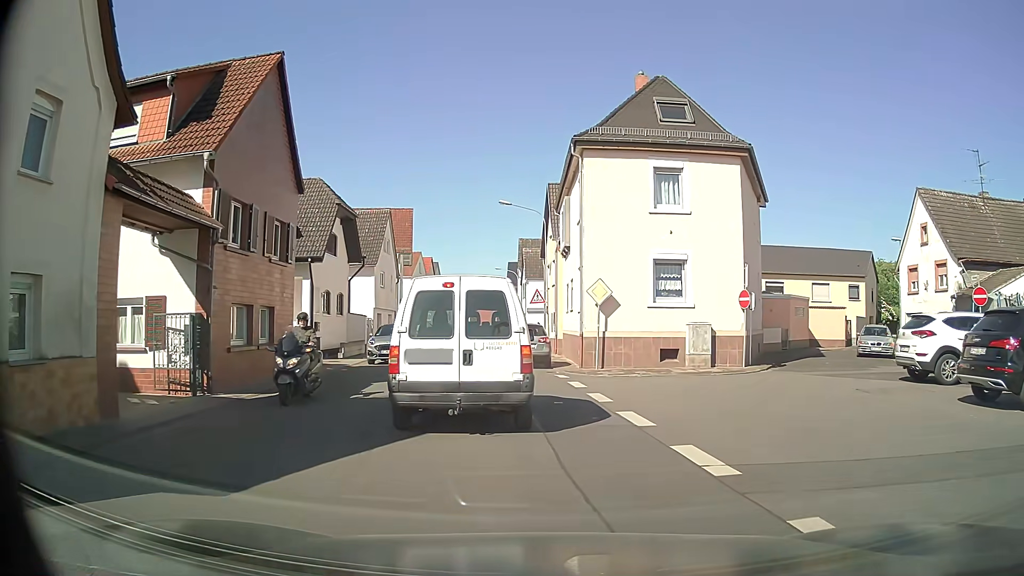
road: tertiary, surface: asphalt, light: Day
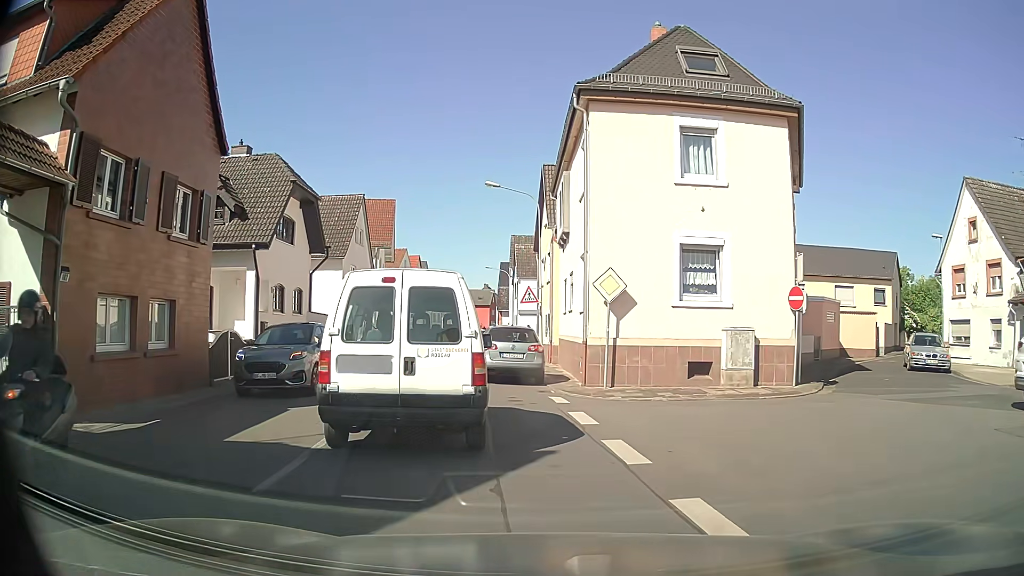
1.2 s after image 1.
(0.0, +5.0) m; +1°
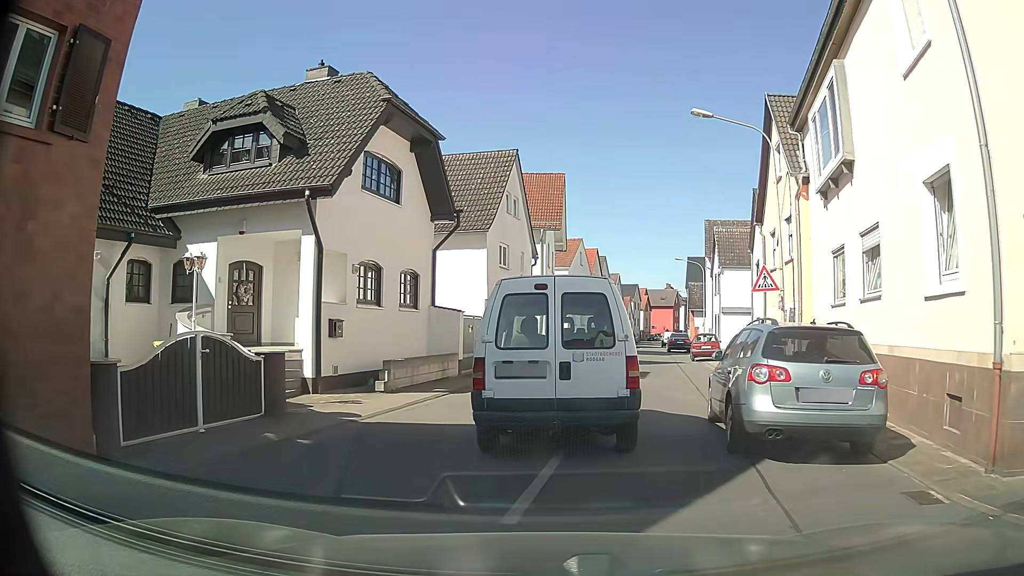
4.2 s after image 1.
(-1.5, +9.9) m; -15°
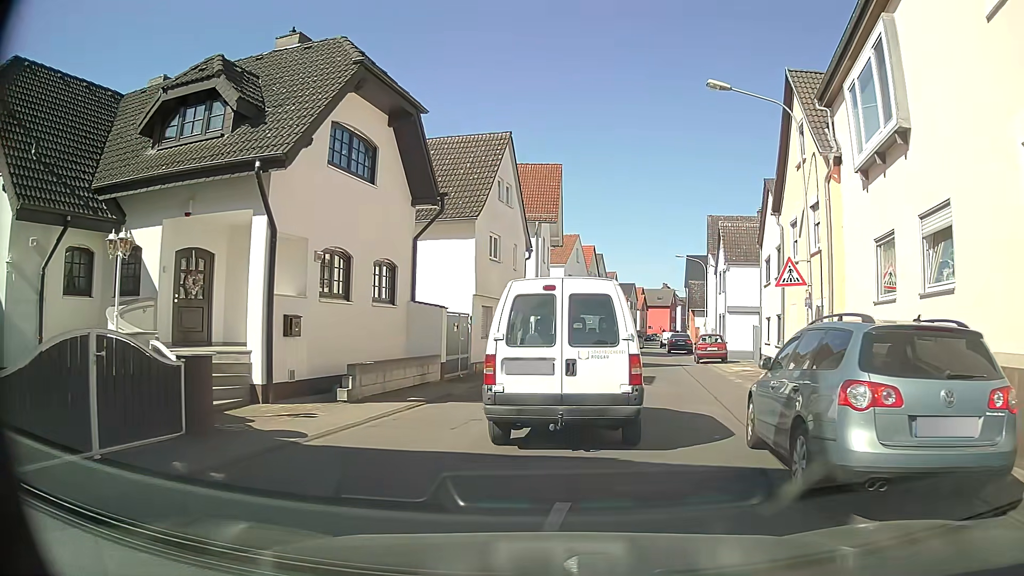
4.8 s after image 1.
(0.0, +2.5) m; 0°
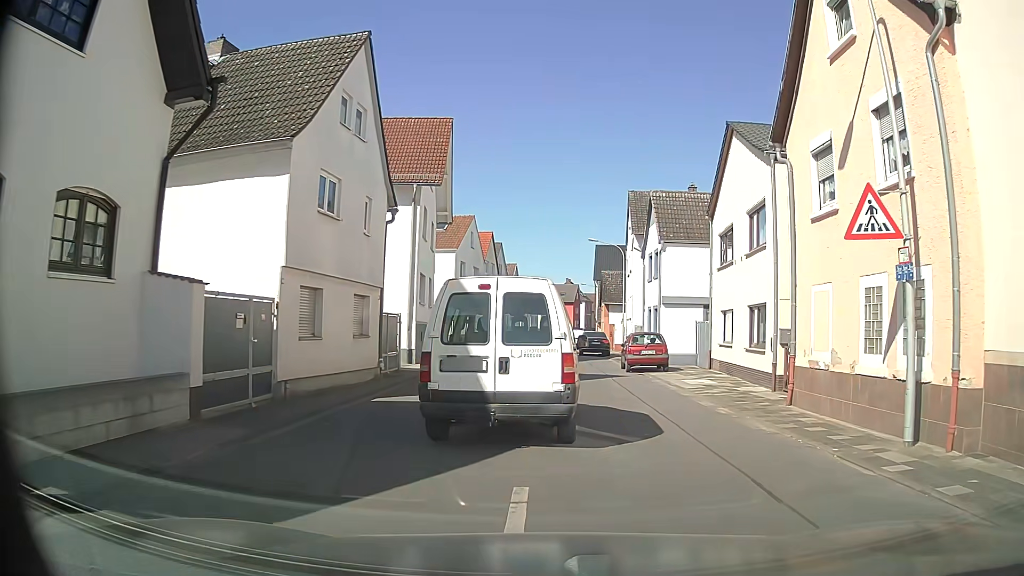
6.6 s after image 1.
(+0.7, +8.8) m; +10°
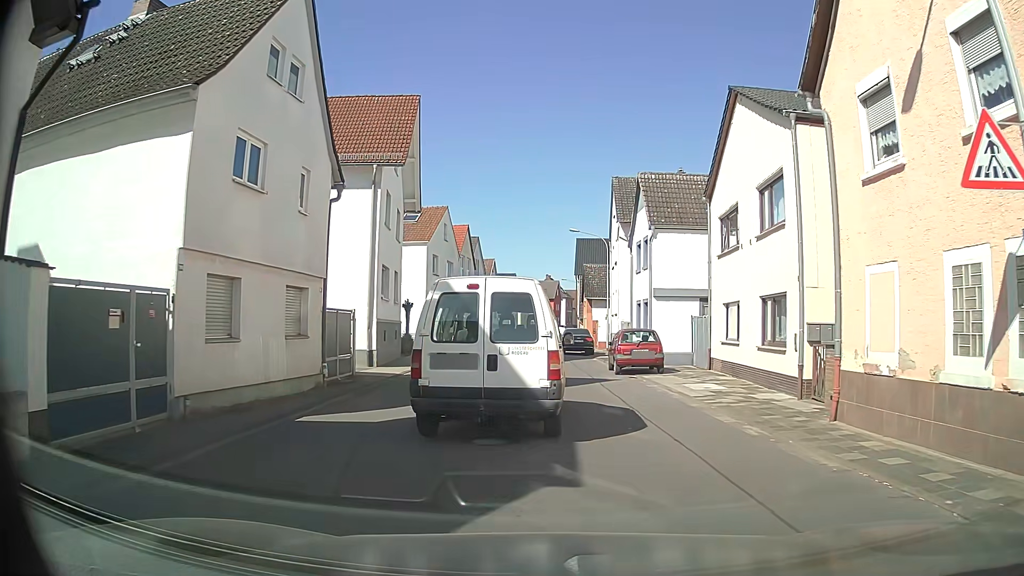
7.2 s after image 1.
(0.0, +3.1) m; +1°
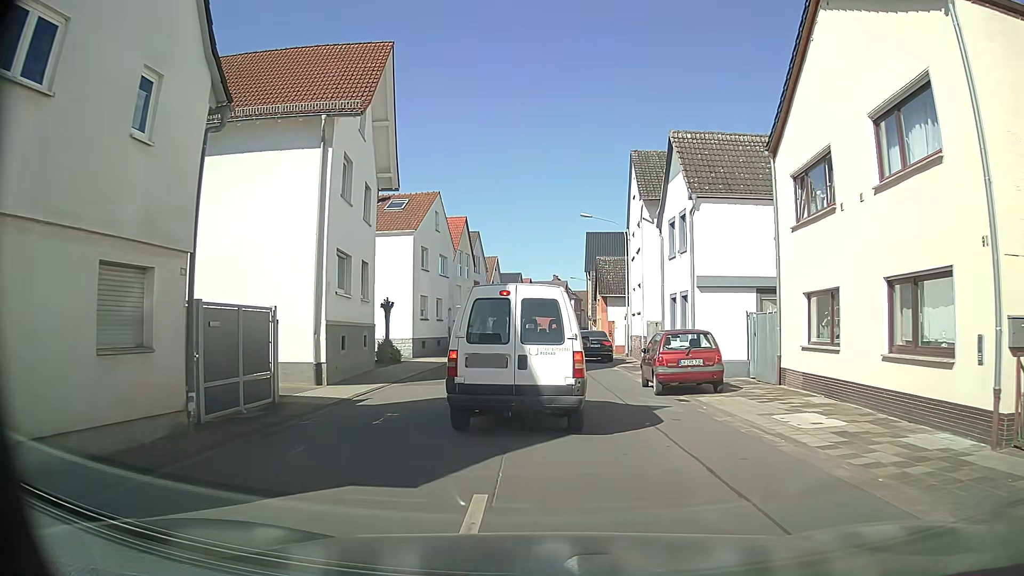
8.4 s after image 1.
(-0.1, +6.5) m; 0°
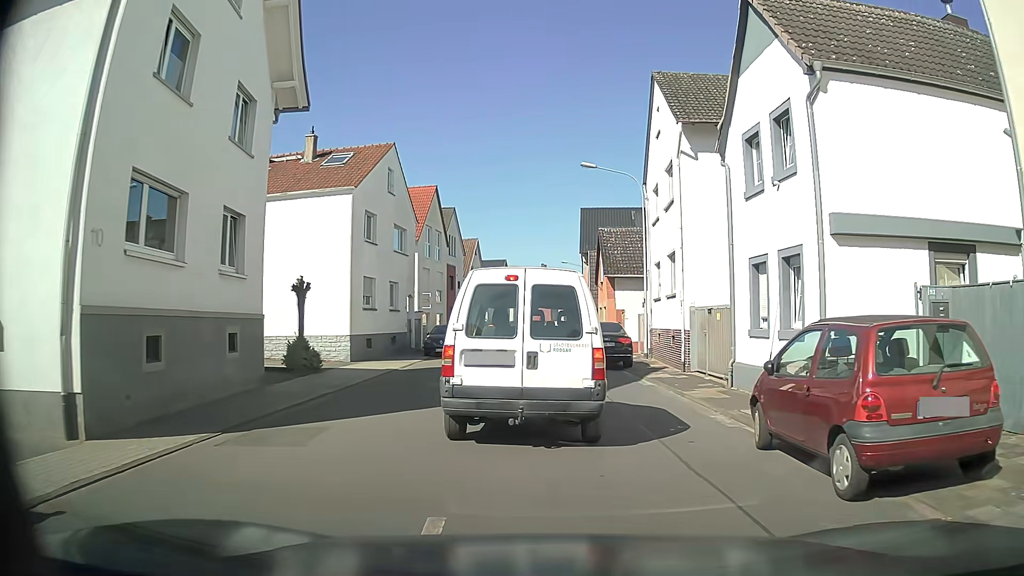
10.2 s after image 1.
(-0.1, +10.0) m; 0°
